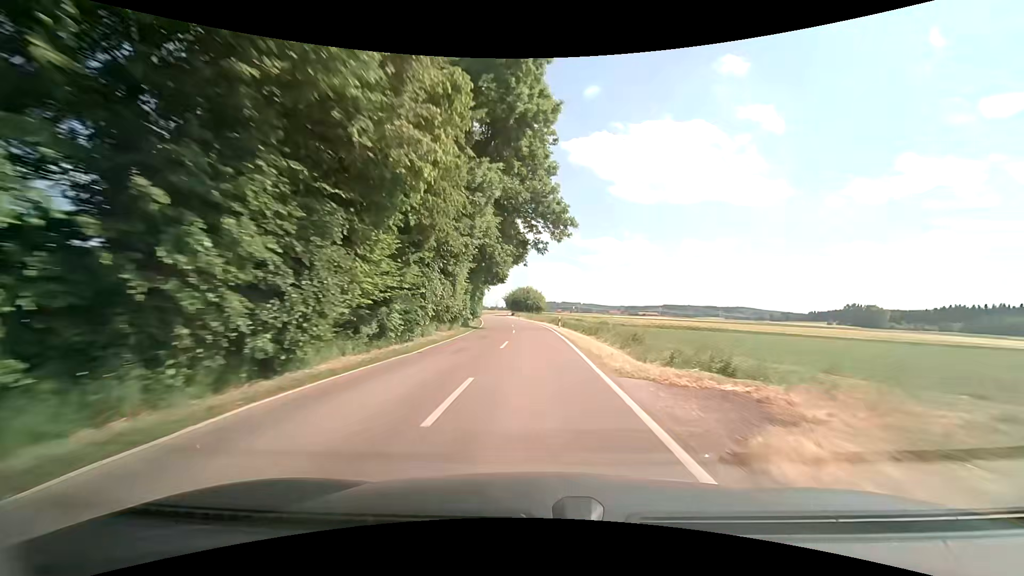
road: tertiary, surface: asphalt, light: Day
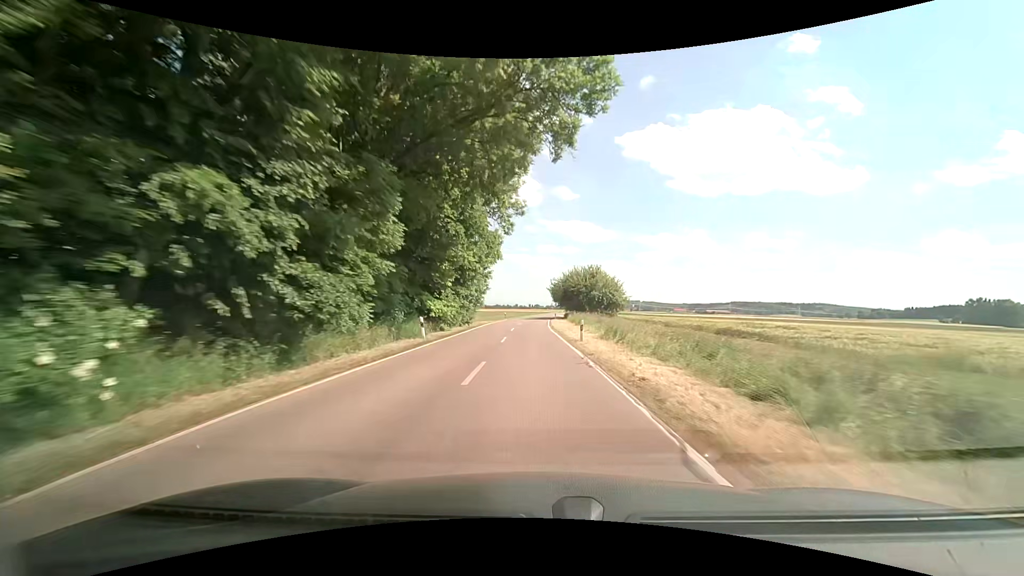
(-1.7, +58.5) m; -6°
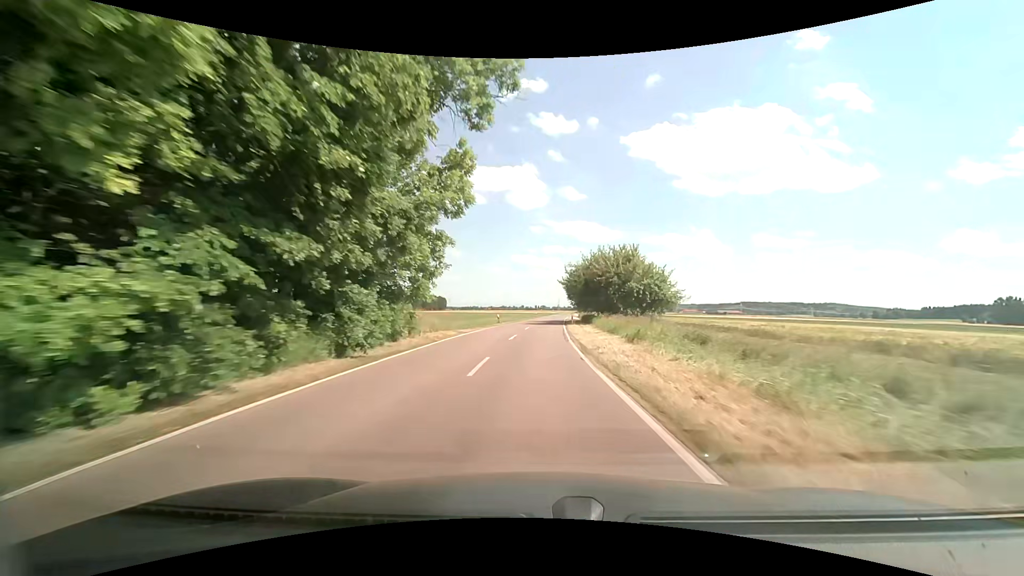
(-0.2, +23.4) m; -1°
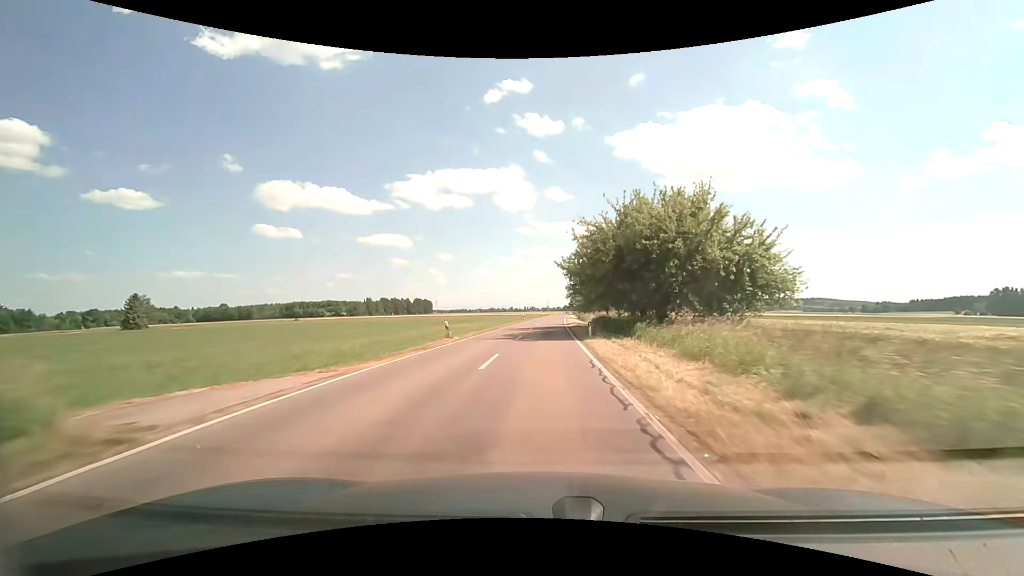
(+0.1, +23.9) m; +1°
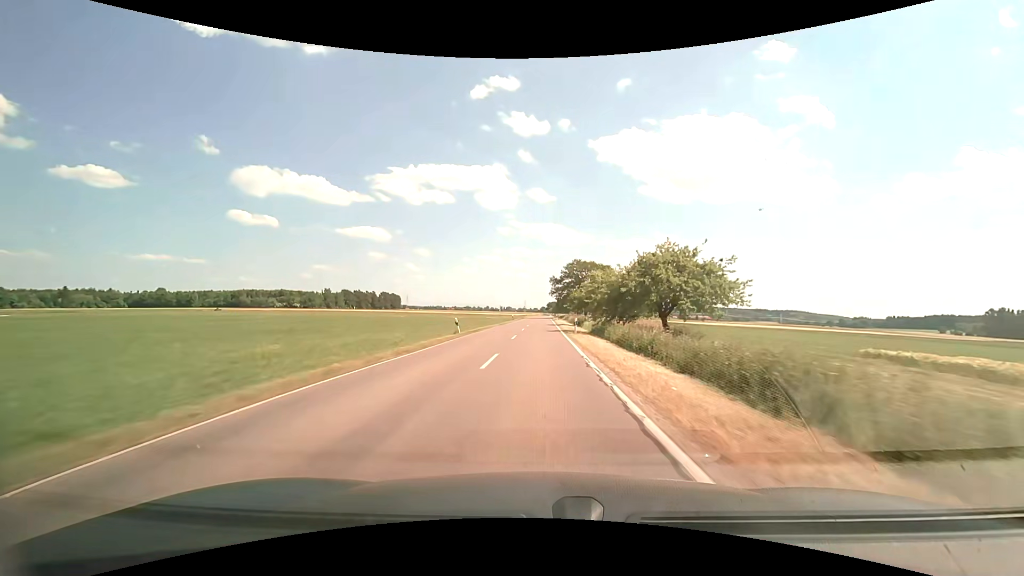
(+1.6, +49.2) m; +3°
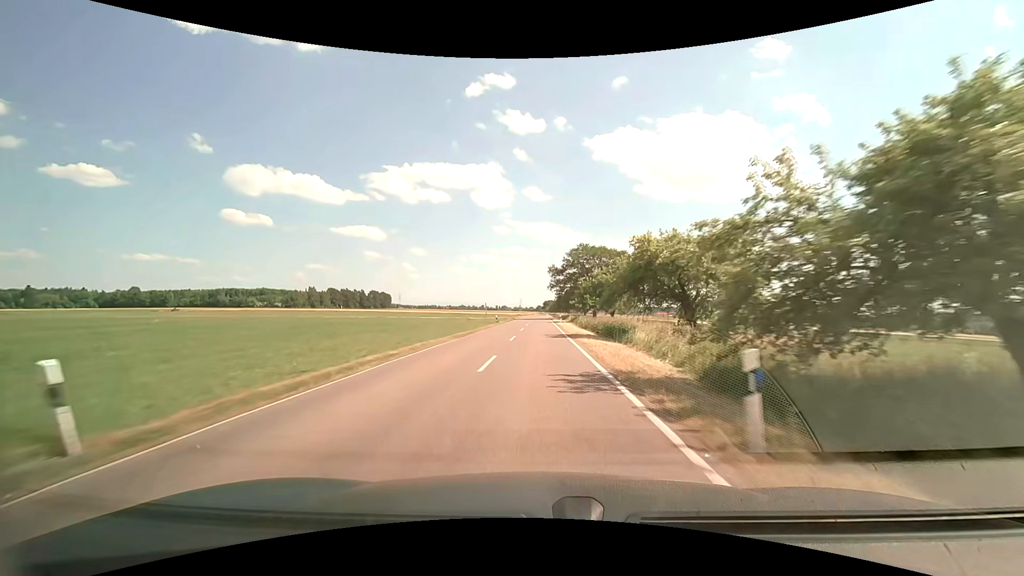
(+0.3, +25.3) m; +1°
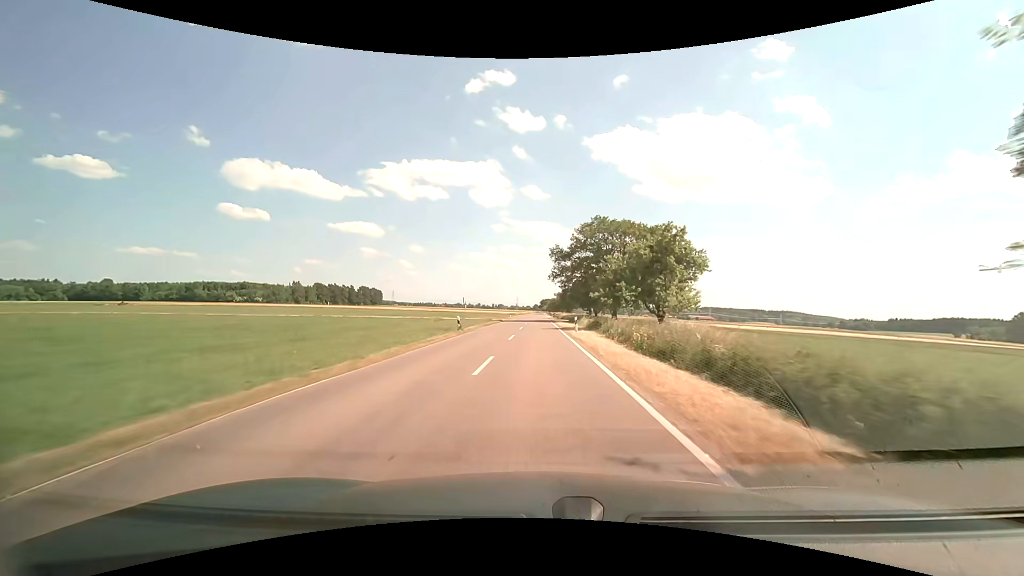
(+0.1, +25.7) m; +1°
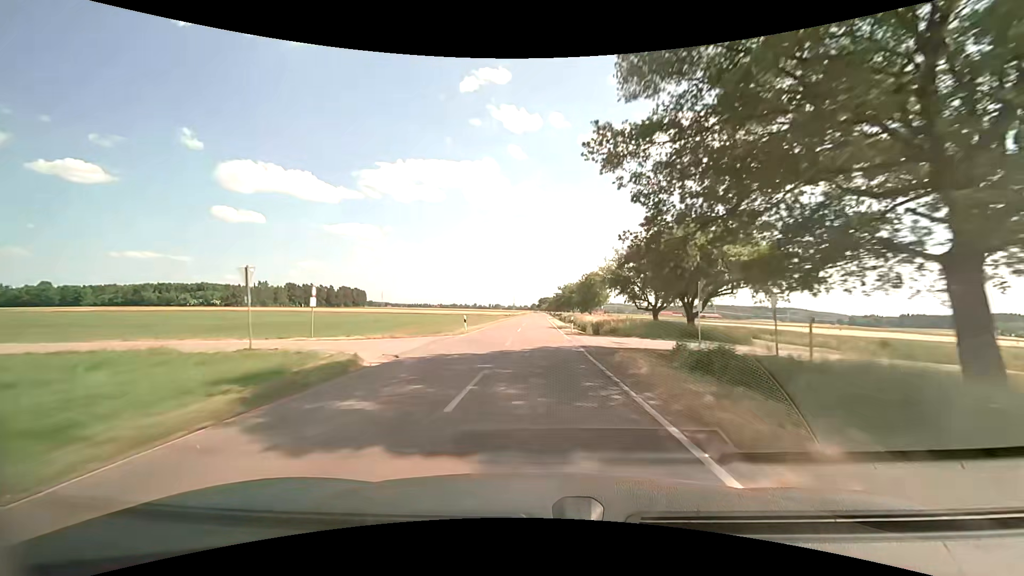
(-0.1, +52.6) m; 0°
(0, +10) (0, +20) (0, +30) (0, +40) (0, +50) (0, +60) (0, +70) (0, +80) (0, +90) (0, +100) m
